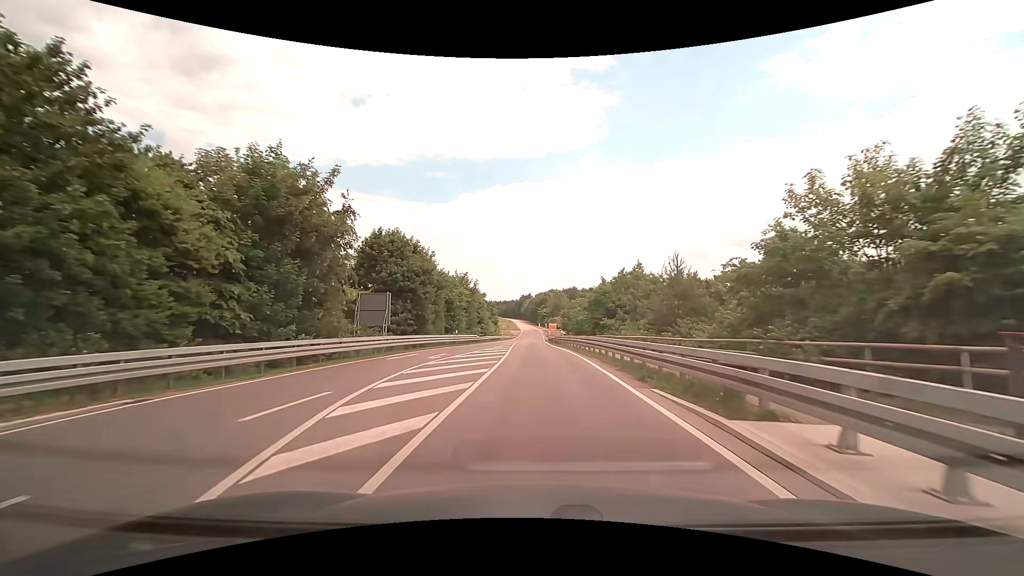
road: tertiary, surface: asphalt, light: Day
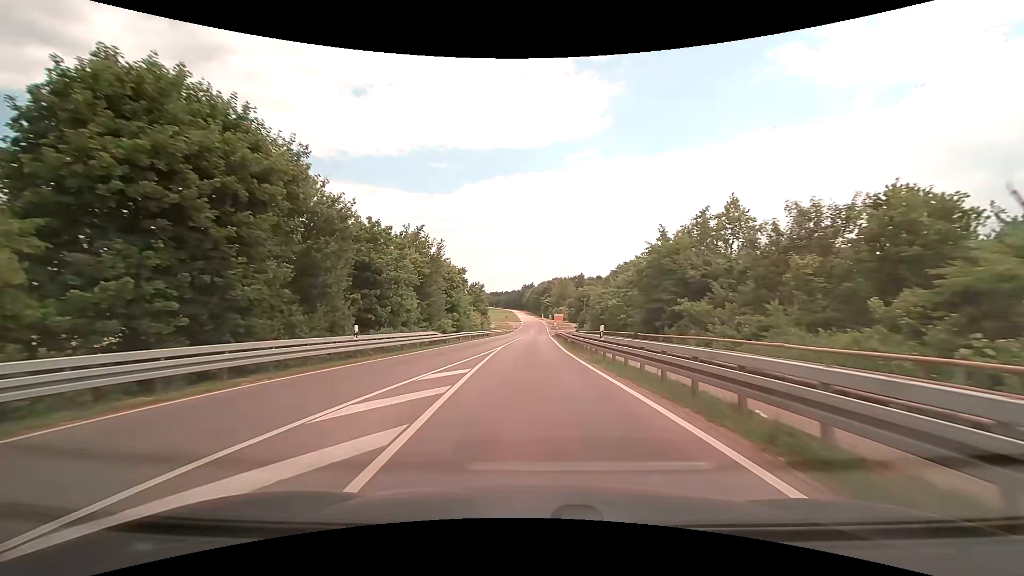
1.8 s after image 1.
(0.0, +26.1) m; 0°
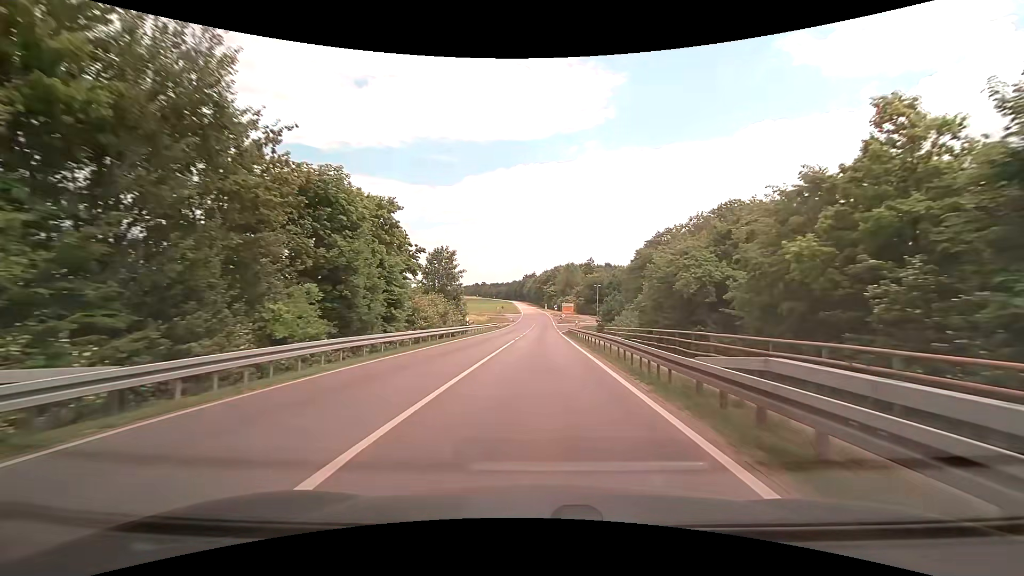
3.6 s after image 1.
(-0.2, +28.5) m; 0°
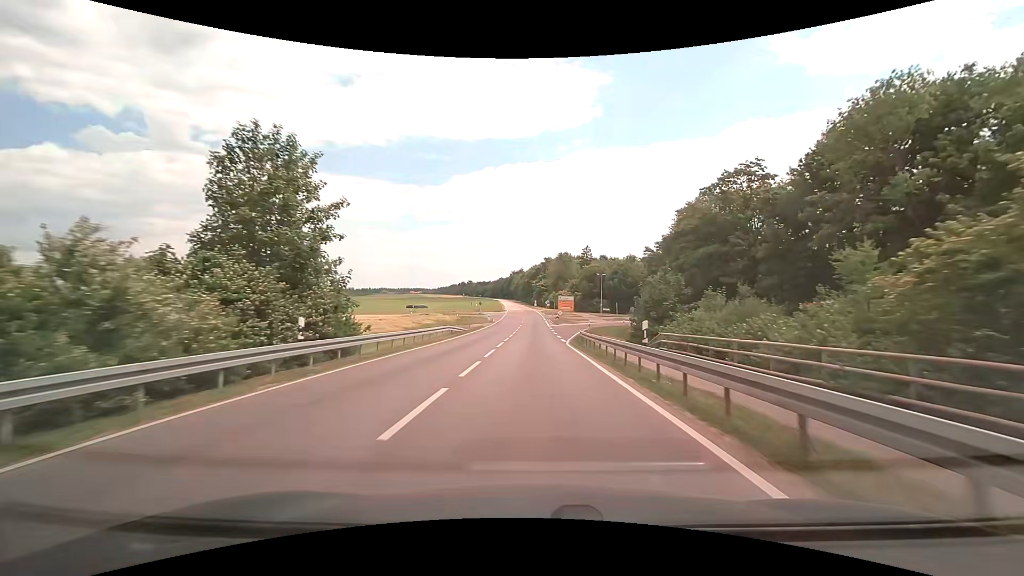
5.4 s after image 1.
(+0.2, +27.9) m; +2°
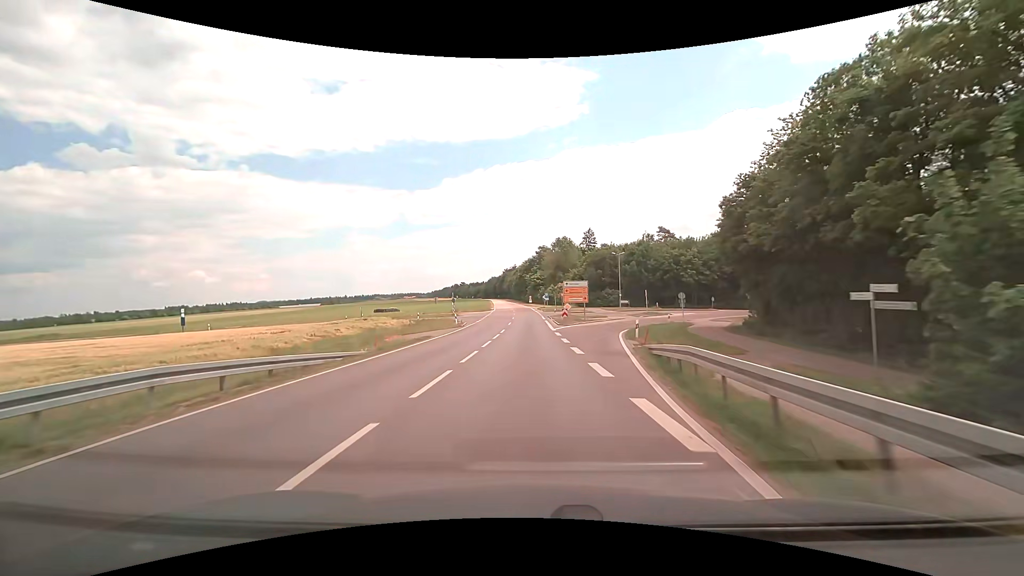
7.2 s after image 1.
(+0.1, +27.2) m; 0°
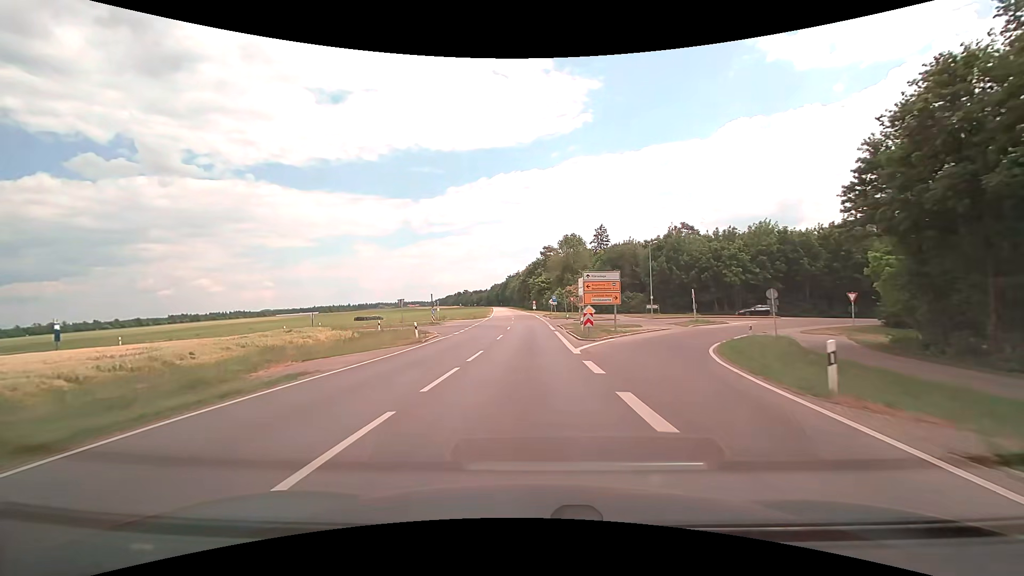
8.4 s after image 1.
(0.0, +17.0) m; -1°
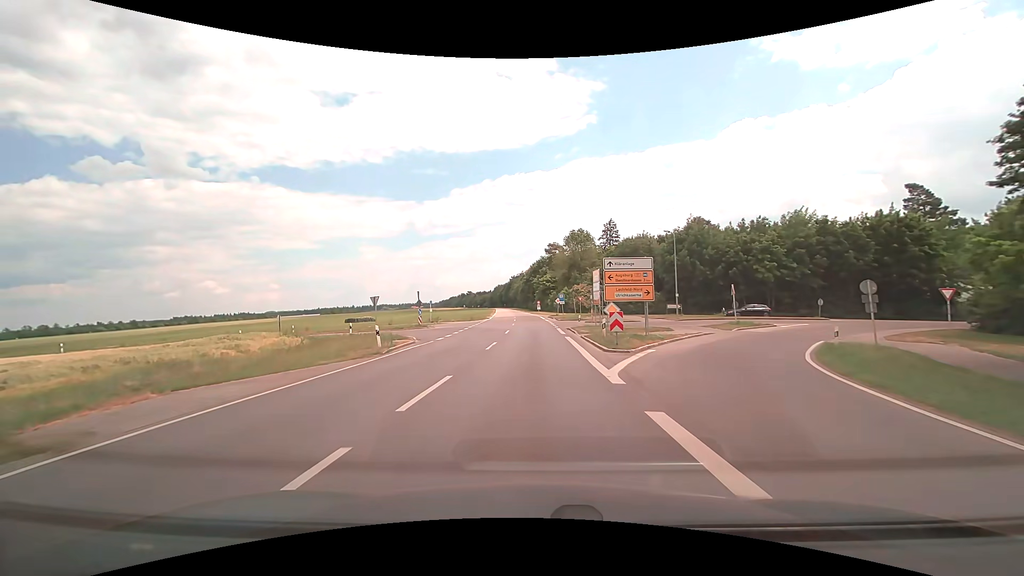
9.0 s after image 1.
(0.0, +8.0) m; 0°
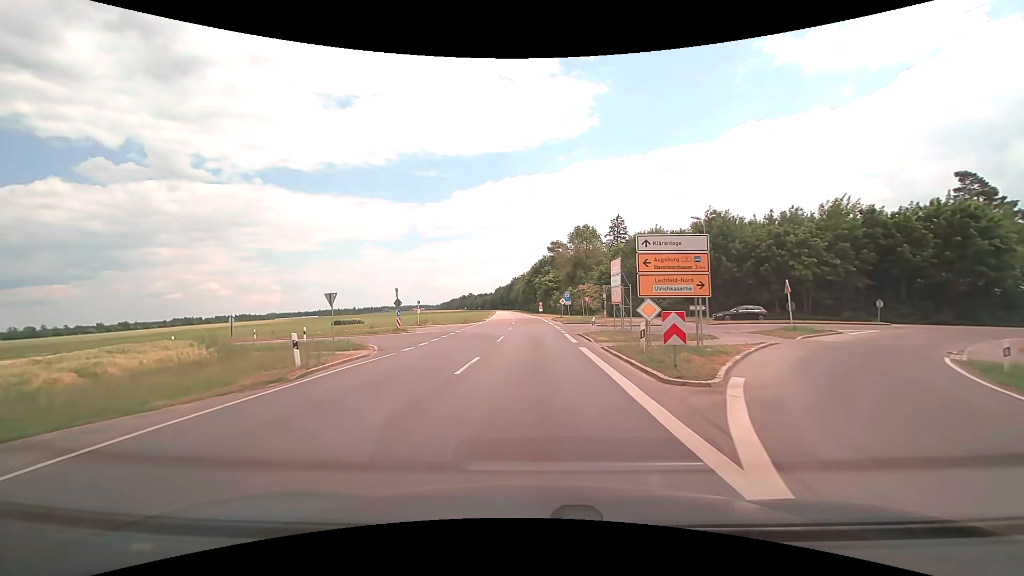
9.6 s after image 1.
(0.0, +7.7) m; 0°
(0, +10) (0, +20) (0, +30) (-3, +40) (-11, +45) (-21, +44) (-31, +42) (-40, +40) (-50, +38) (-60, +37) m
